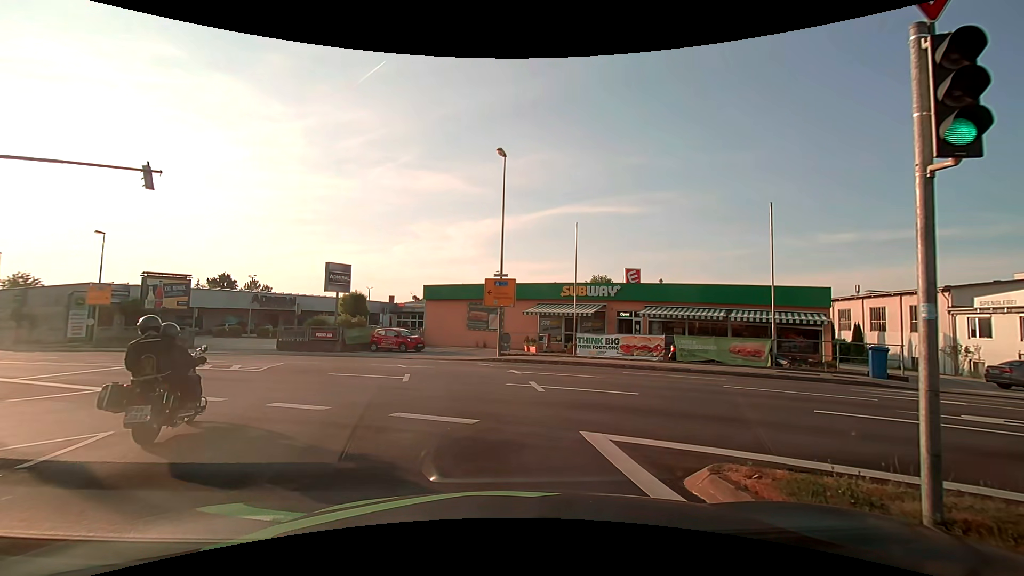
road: tertiary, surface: asphalt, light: Day
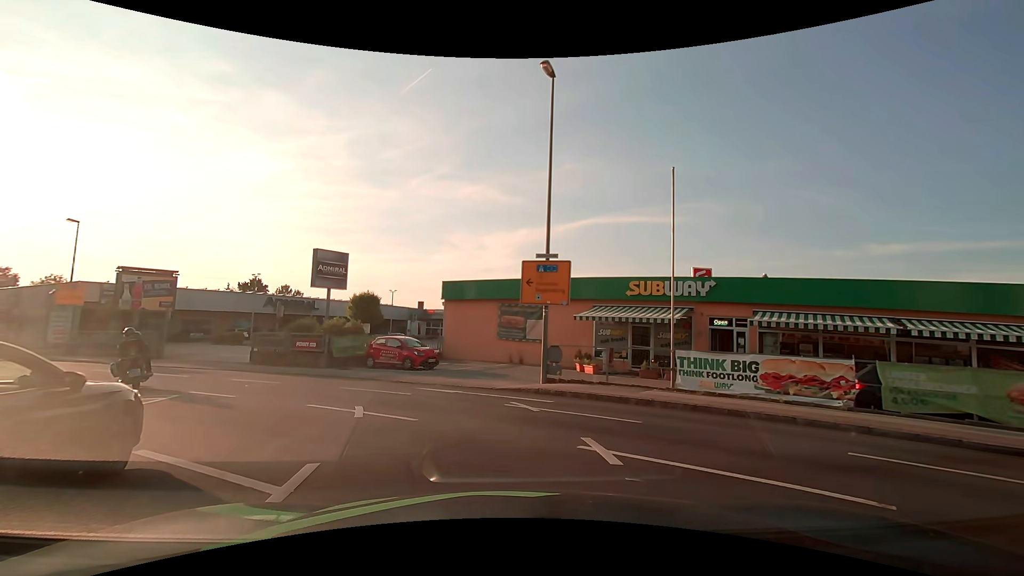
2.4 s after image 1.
(-0.2, +9.1) m; -4°
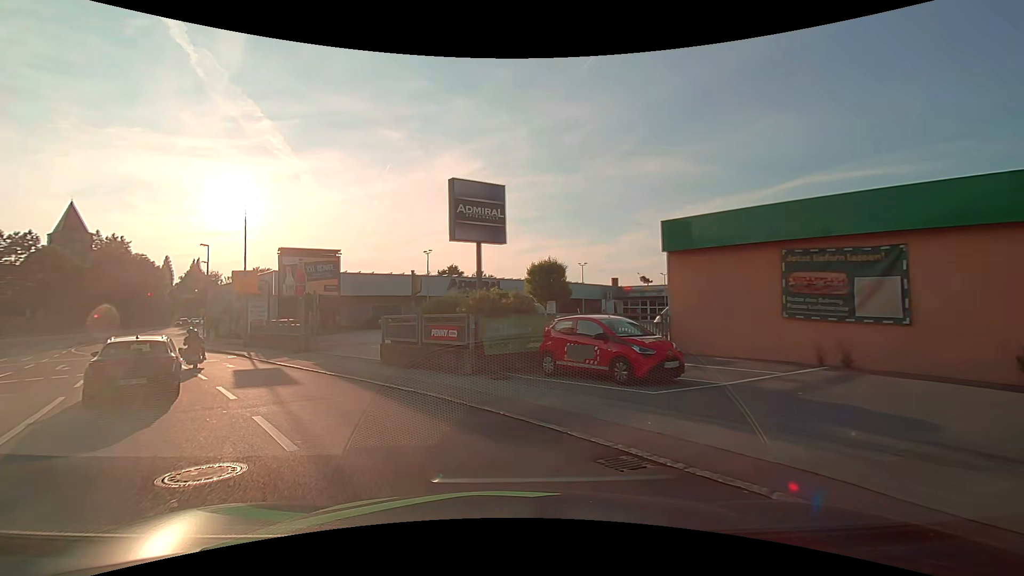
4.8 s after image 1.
(-1.6, +11.8) m; -19°
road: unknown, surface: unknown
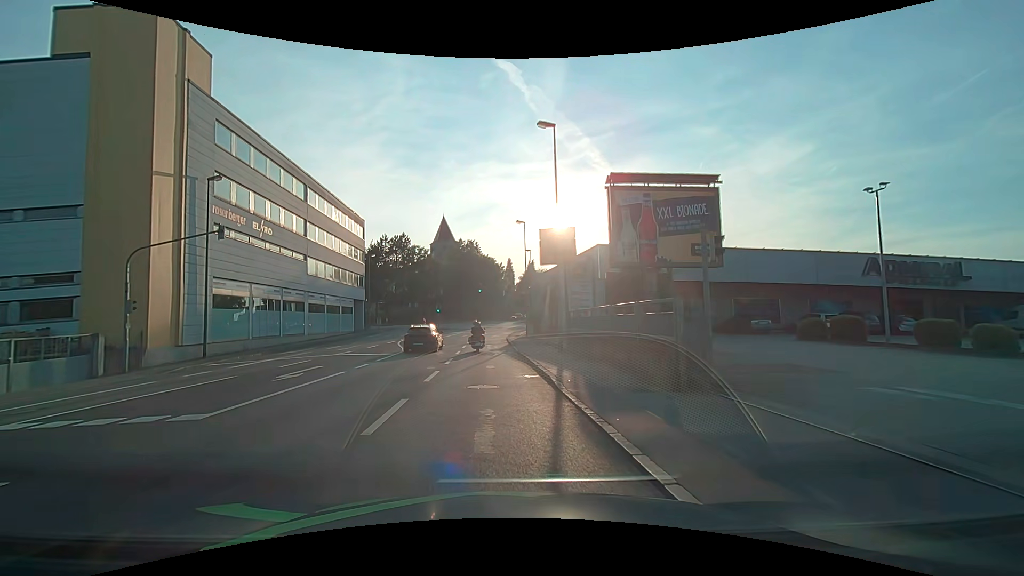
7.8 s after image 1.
(-7.0, +16.7) m; -36°
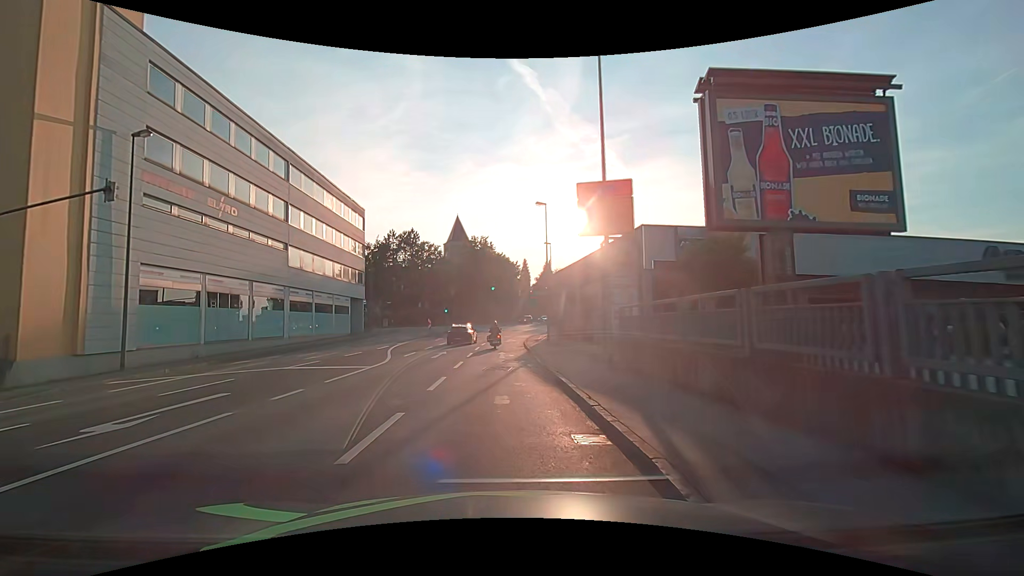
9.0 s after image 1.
(-0.2, +7.3) m; -2°
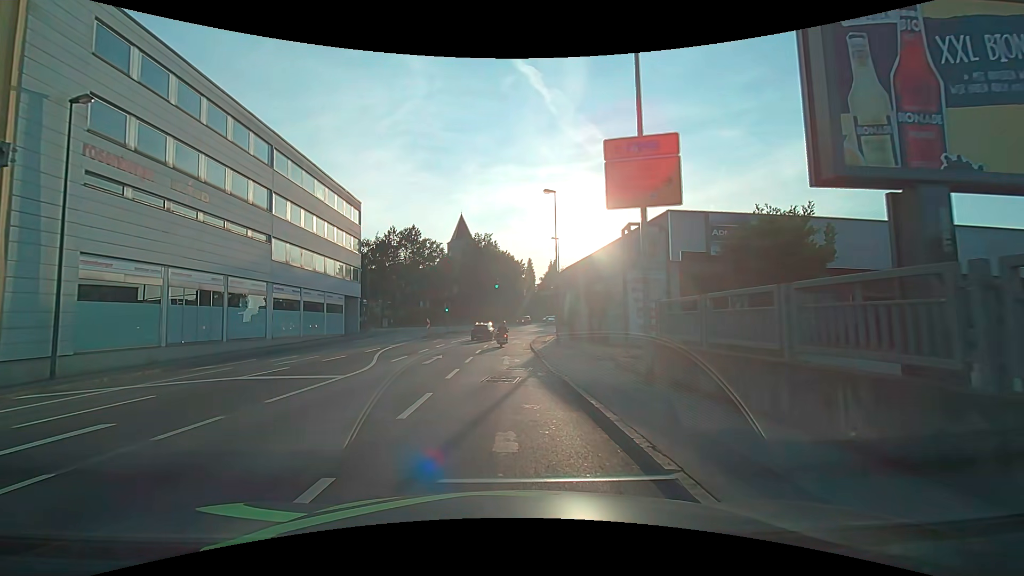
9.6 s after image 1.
(0.0, +3.5) m; 0°
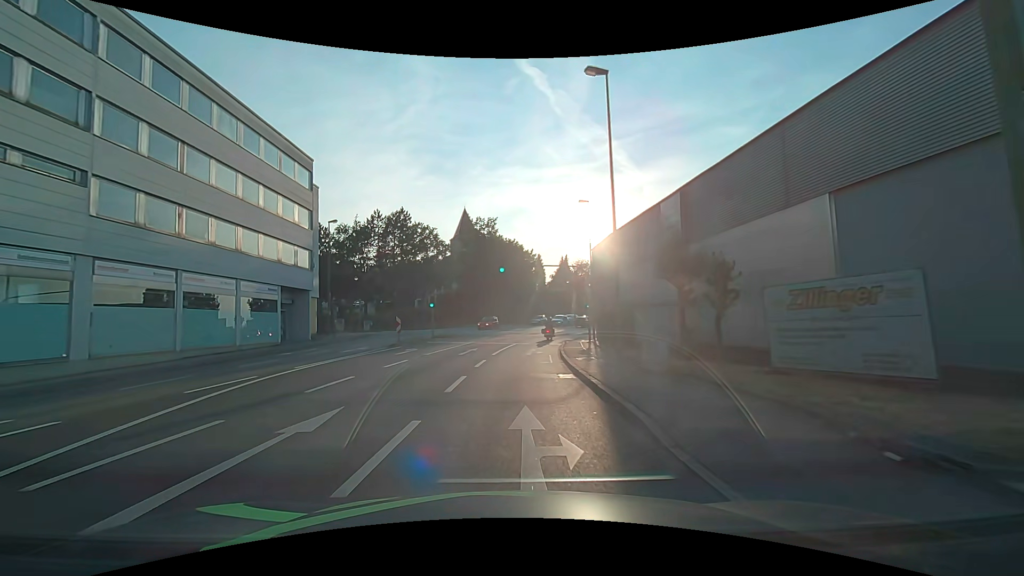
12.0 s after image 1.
(-0.3, +15.7) m; -1°
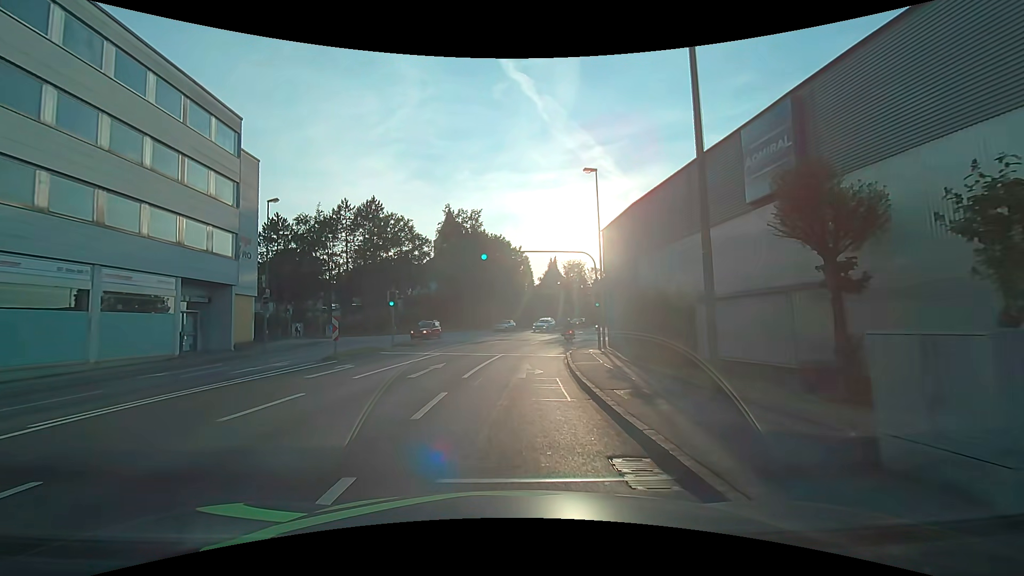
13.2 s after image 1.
(-0.1, +8.6) m; 0°
(0, +10) (0, +20) (+1, +30) (+5, +39) (+14, +43) (+24, +44) (+34, +44) (+44, +44) (+54, +45) (+64, +45) m
